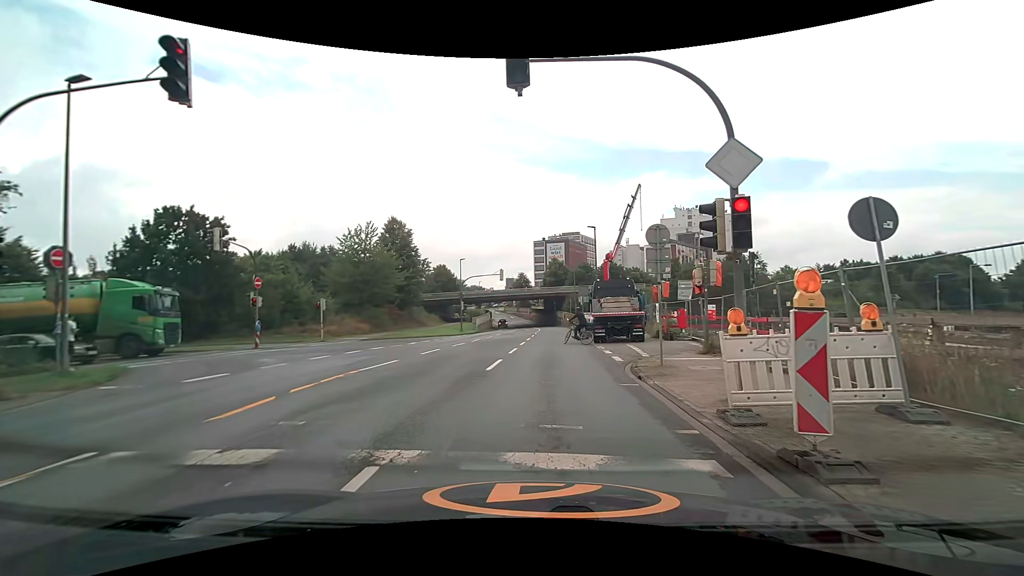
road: unclassified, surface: asphalt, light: Day
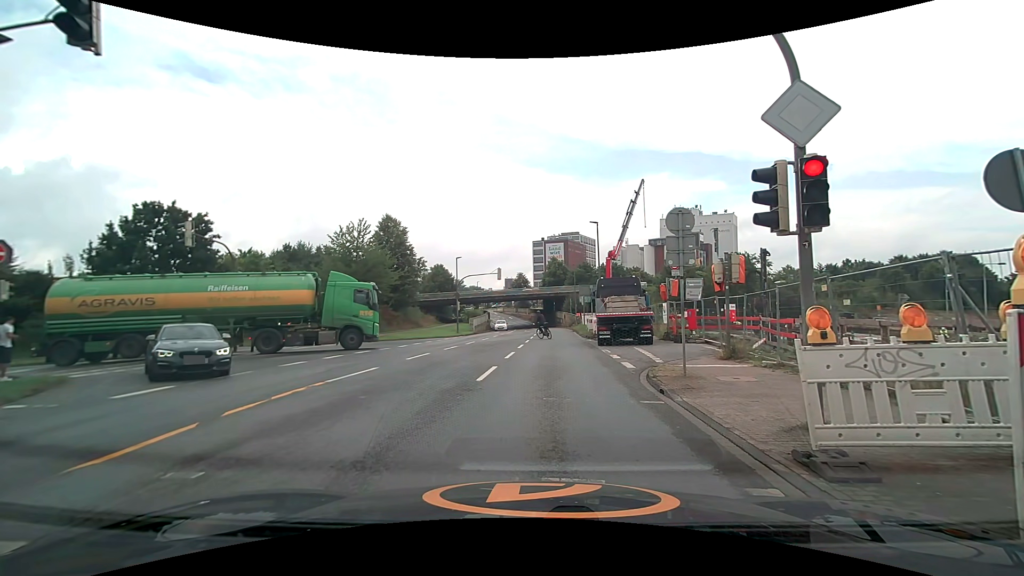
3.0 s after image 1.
(0.0, +1.9) m; 0°
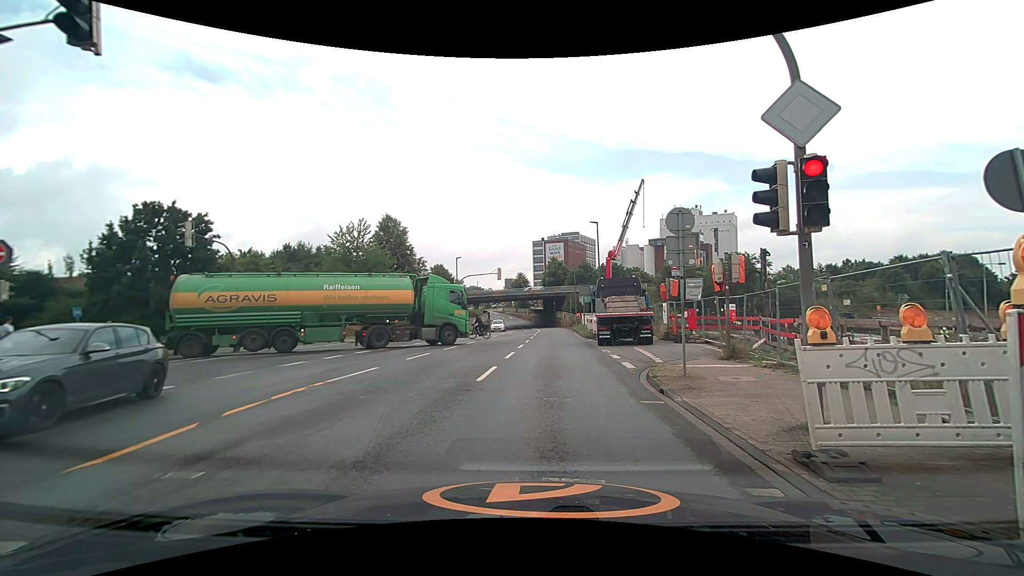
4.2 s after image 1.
(0.0, 0.0) m; 0°
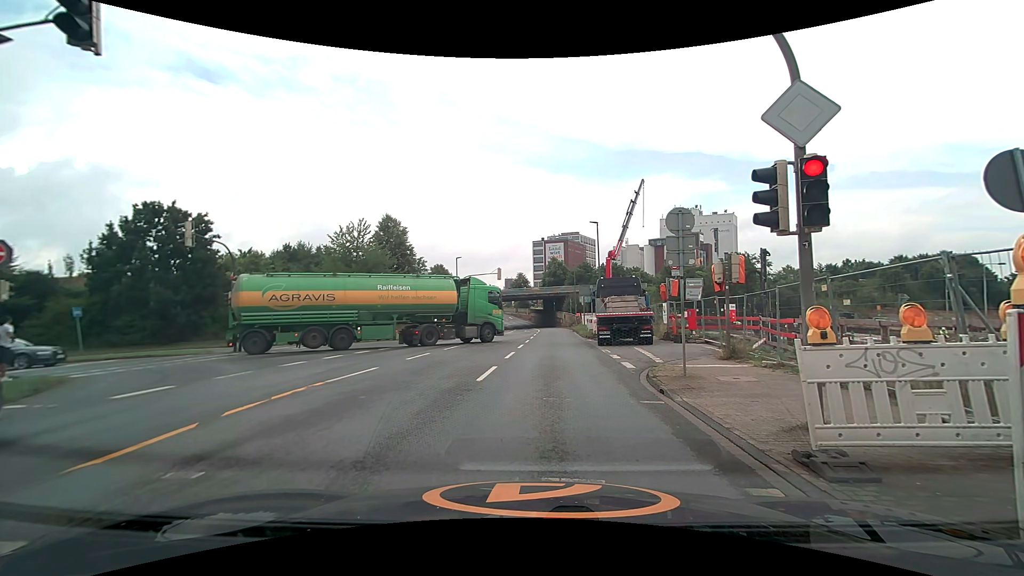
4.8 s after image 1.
(0.0, 0.0) m; 0°
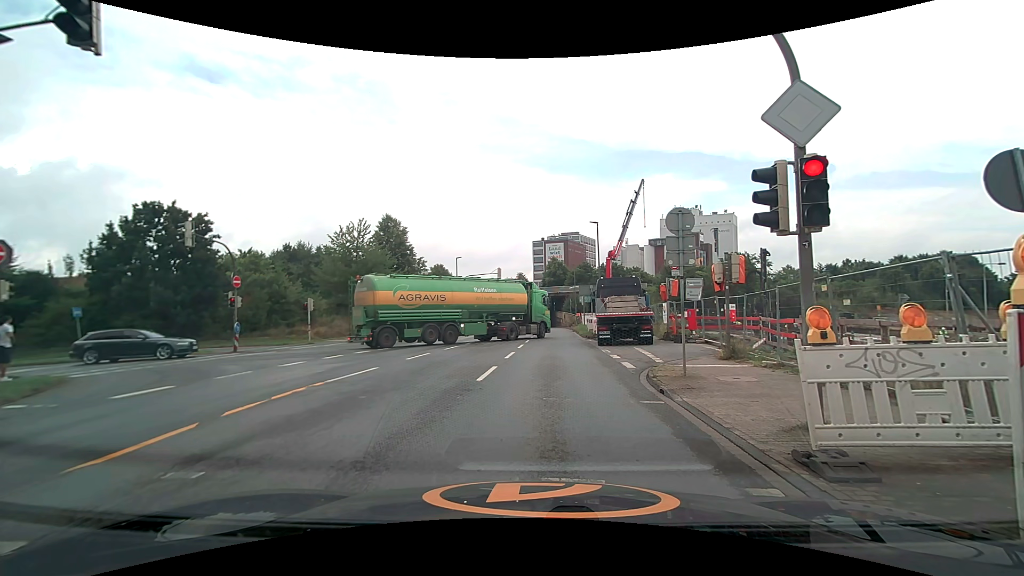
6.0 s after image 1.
(0.0, 0.0) m; 0°
